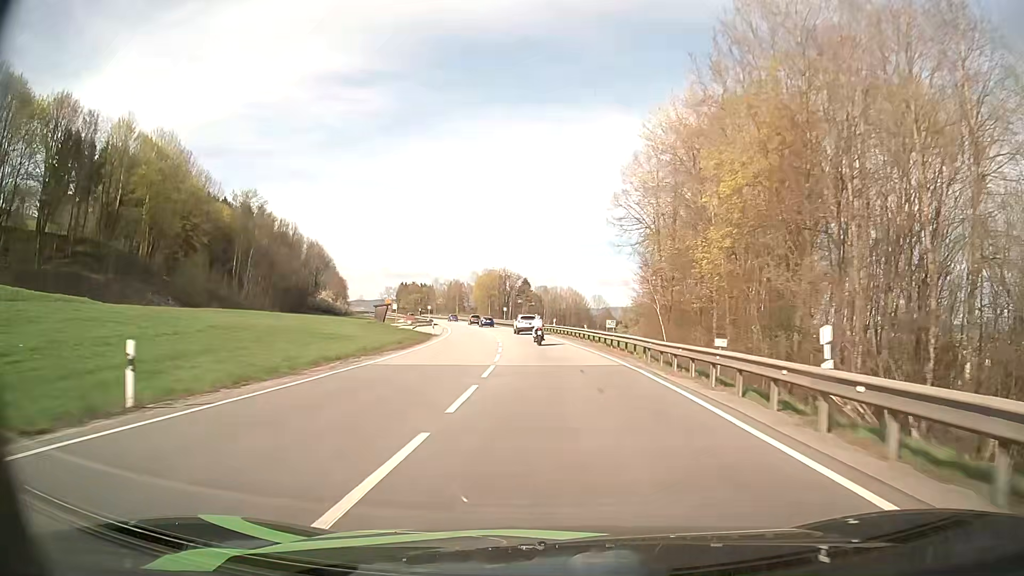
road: primary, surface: asphalt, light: Day
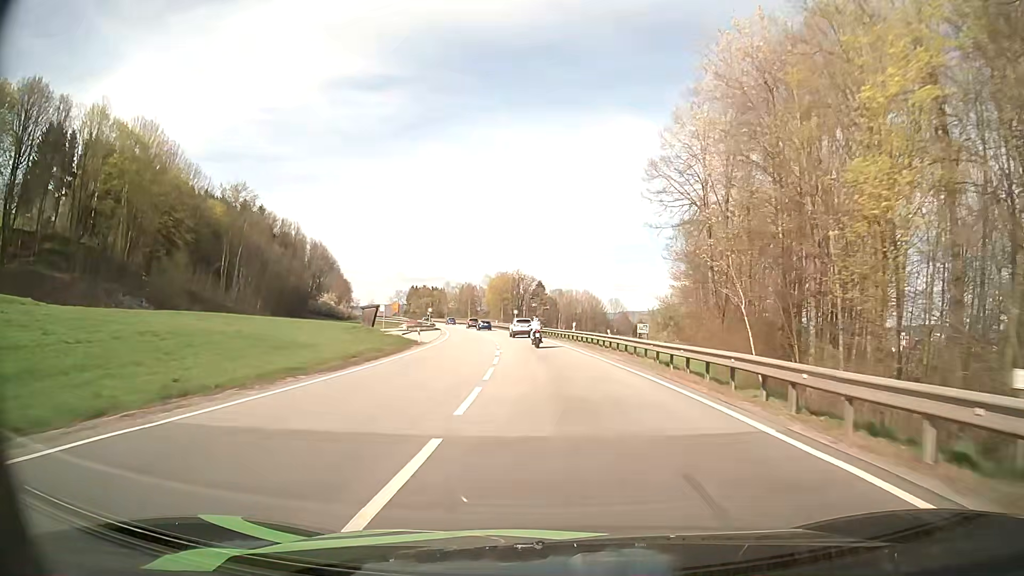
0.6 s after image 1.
(-0.1, +12.4) m; -1°
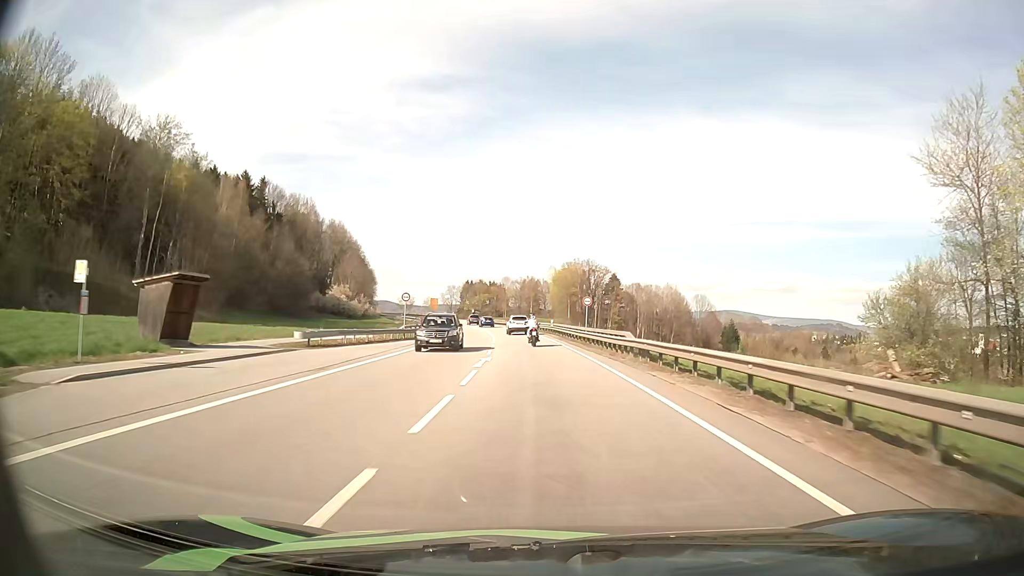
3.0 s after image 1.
(-2.5, +50.1) m; -6°
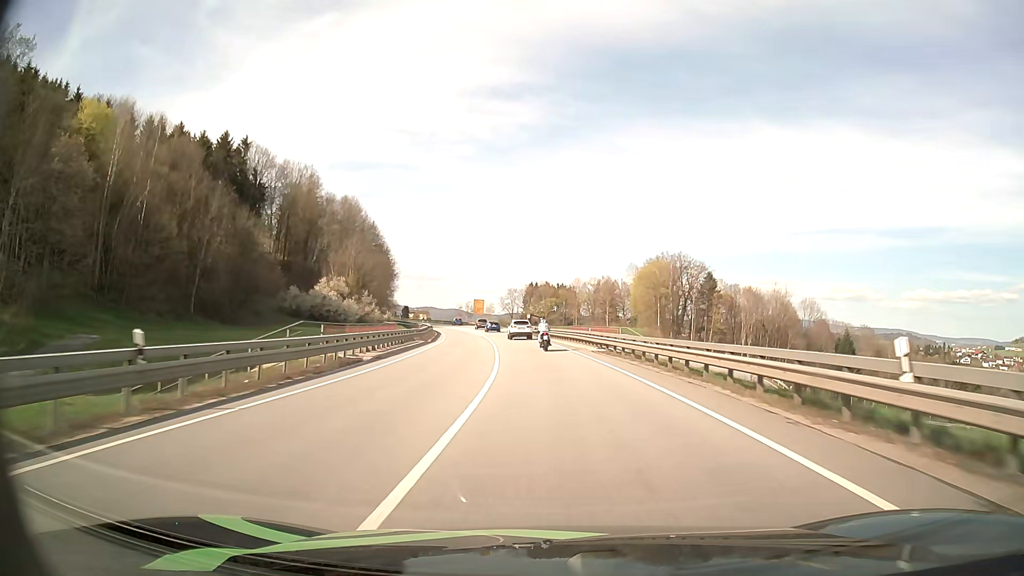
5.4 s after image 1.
(-2.7, +52.2) m; -6°
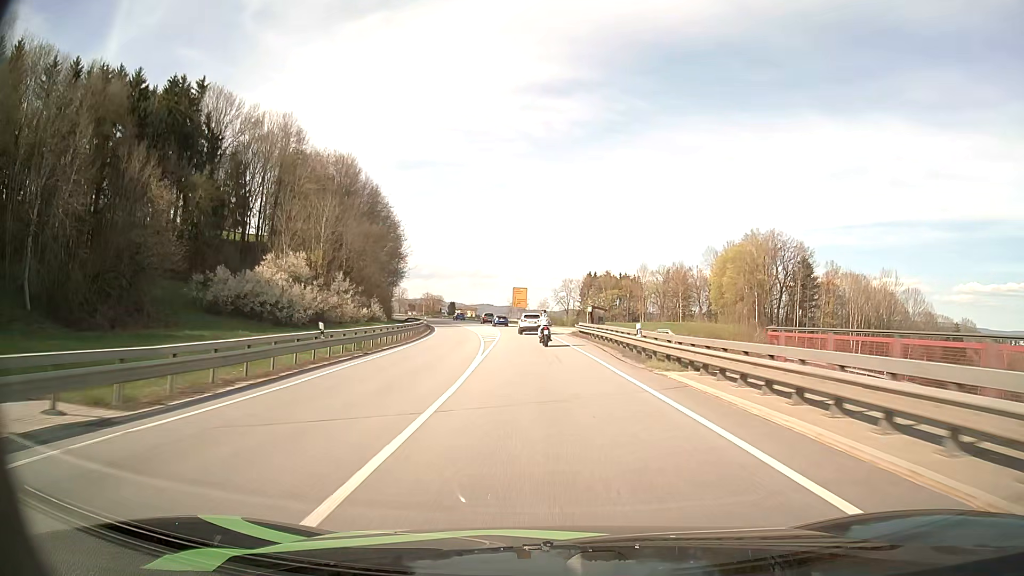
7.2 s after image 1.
(-1.6, +40.0) m; -5°
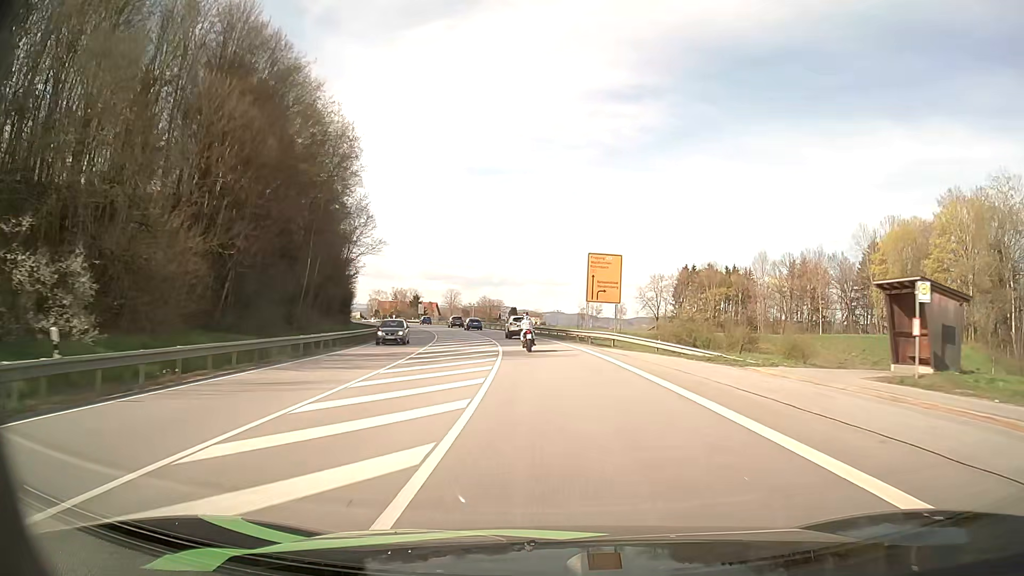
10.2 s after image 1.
(-3.2, +62.5) m; -6°
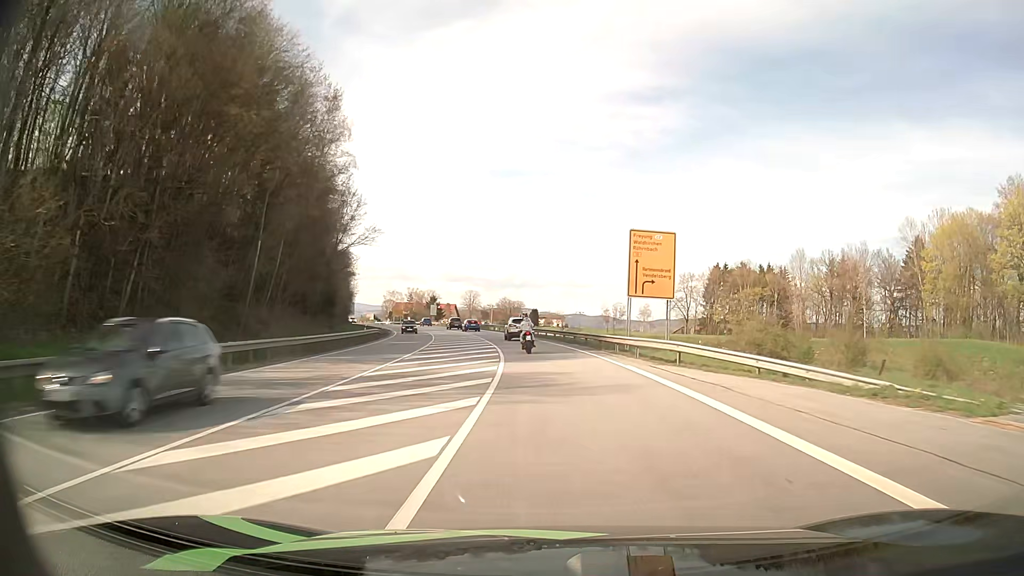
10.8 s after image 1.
(-0.2, +12.0) m; -2°
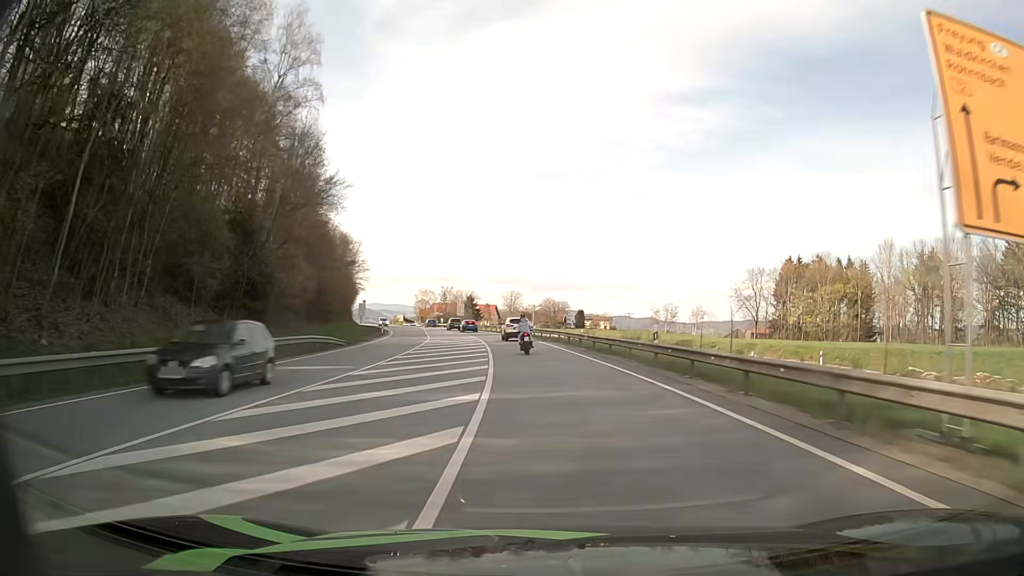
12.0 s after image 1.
(-0.8, +24.1) m; -4°
(0, +10) (-1, +20) (-1, +30) (-2, +40) (-4, +50) (-5, +60) (-7, +70) (-9, +79) (-12, +89) (-14, +99) m
